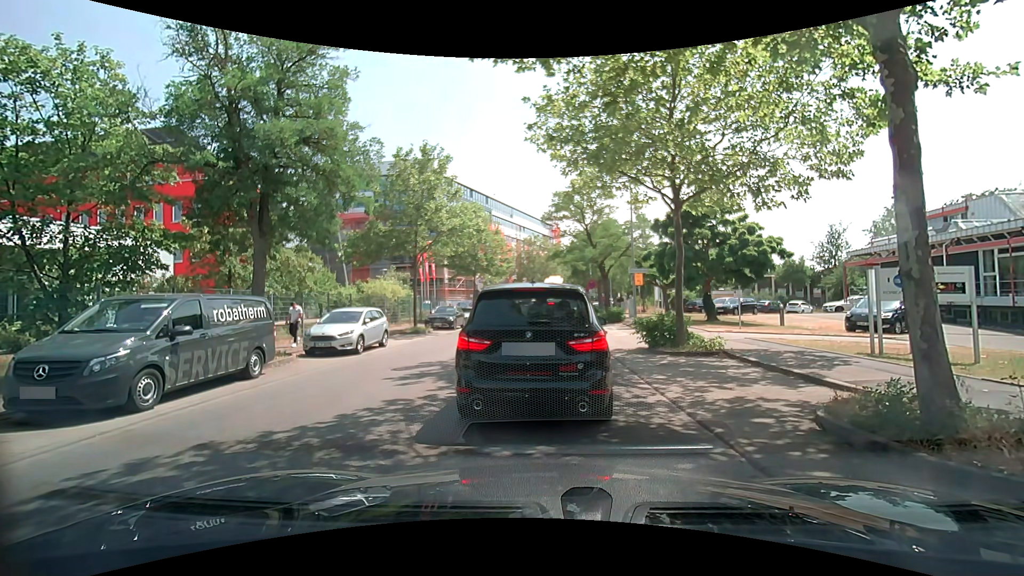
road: unclassified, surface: asphalt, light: Day
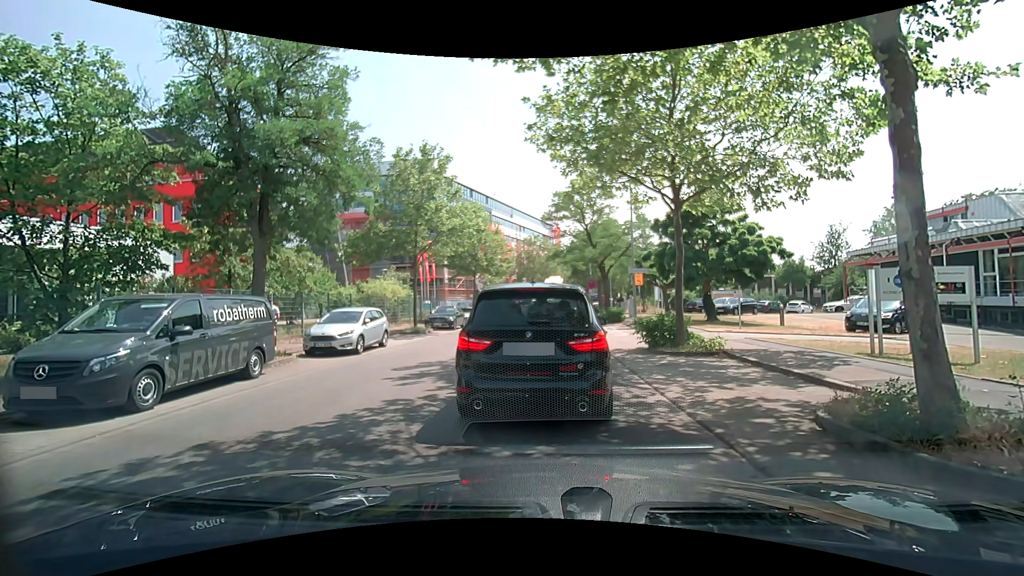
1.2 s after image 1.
(0.0, 0.0) m; 0°
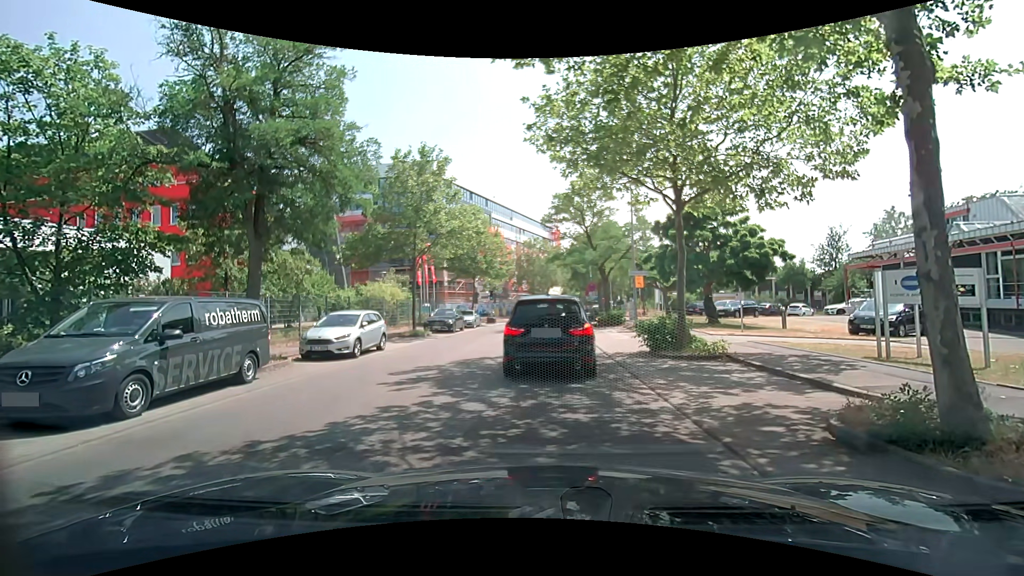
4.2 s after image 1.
(0.0, +0.2) m; 0°
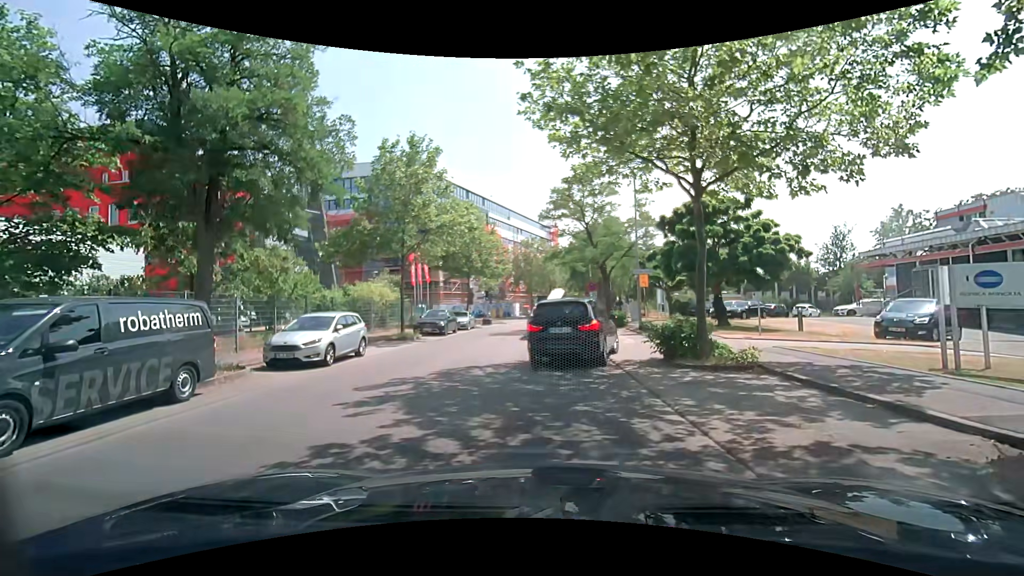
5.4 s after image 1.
(0.0, +2.0) m; -2°
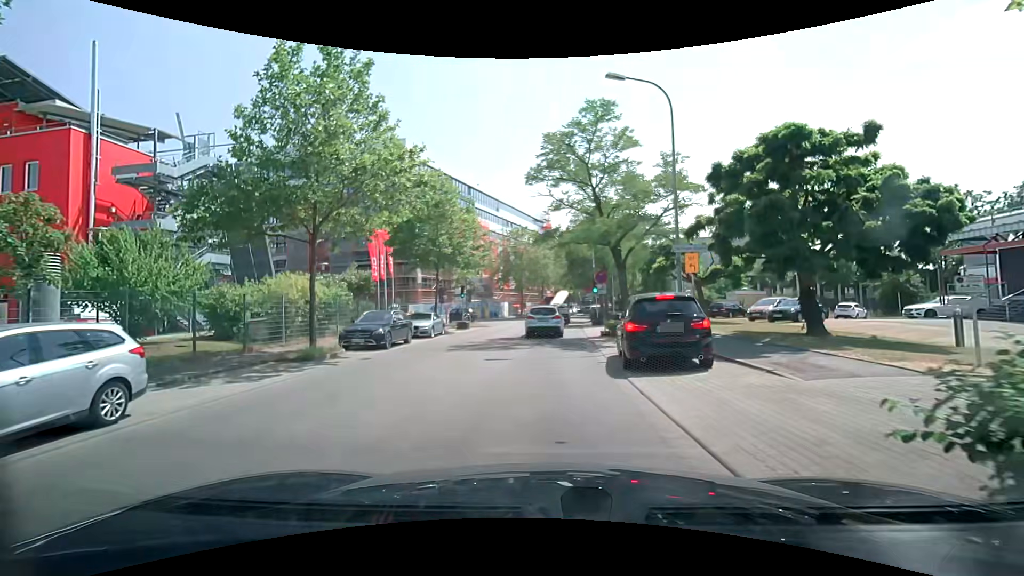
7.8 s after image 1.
(+0.4, +9.7) m; +2°
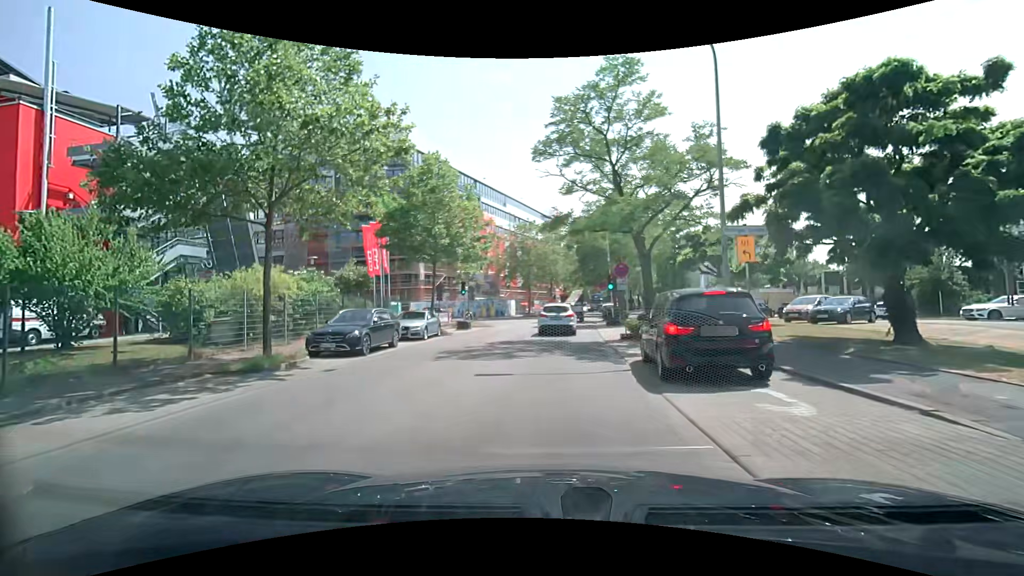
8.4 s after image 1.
(0.0, +3.5) m; 0°
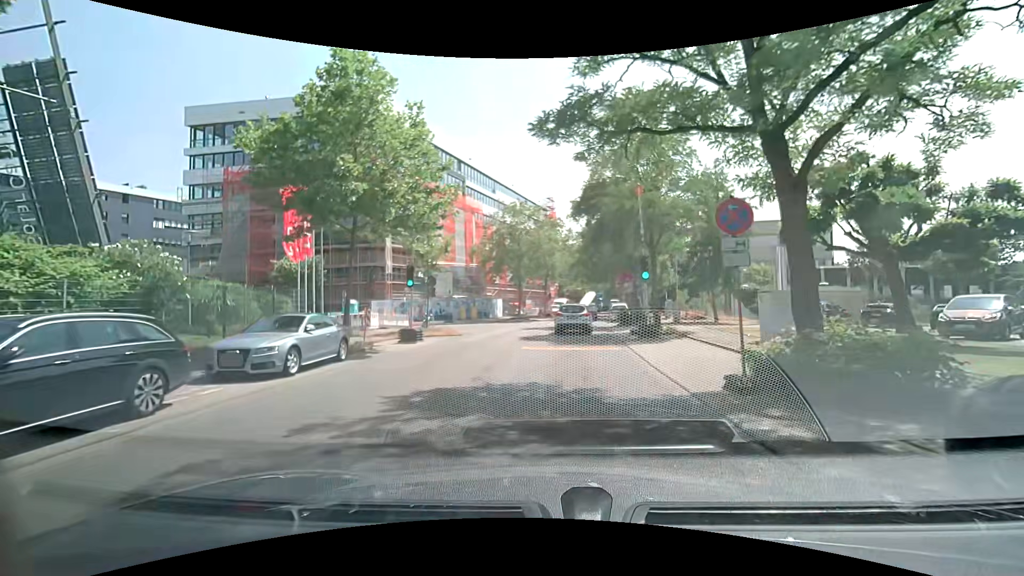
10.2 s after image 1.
(-0.2, +11.9) m; 0°
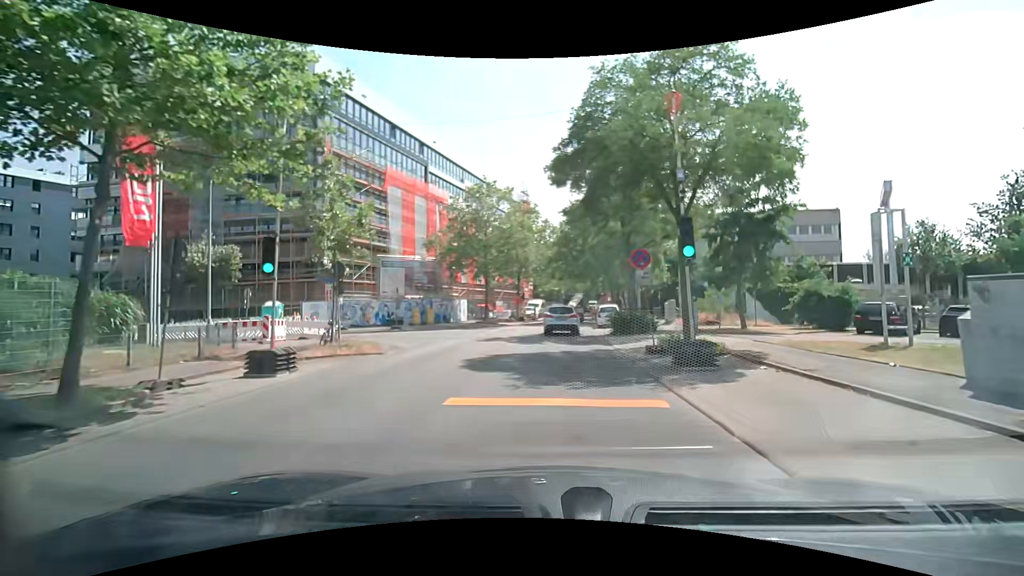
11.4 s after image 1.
(+0.2, +8.8) m; +3°
(0, +10) (0, +20) (+1, +30) (+1, +40) (+2, +50) (+4, +60) (+6, +70) (+8, +79) (+10, +89) (+12, +99) m
